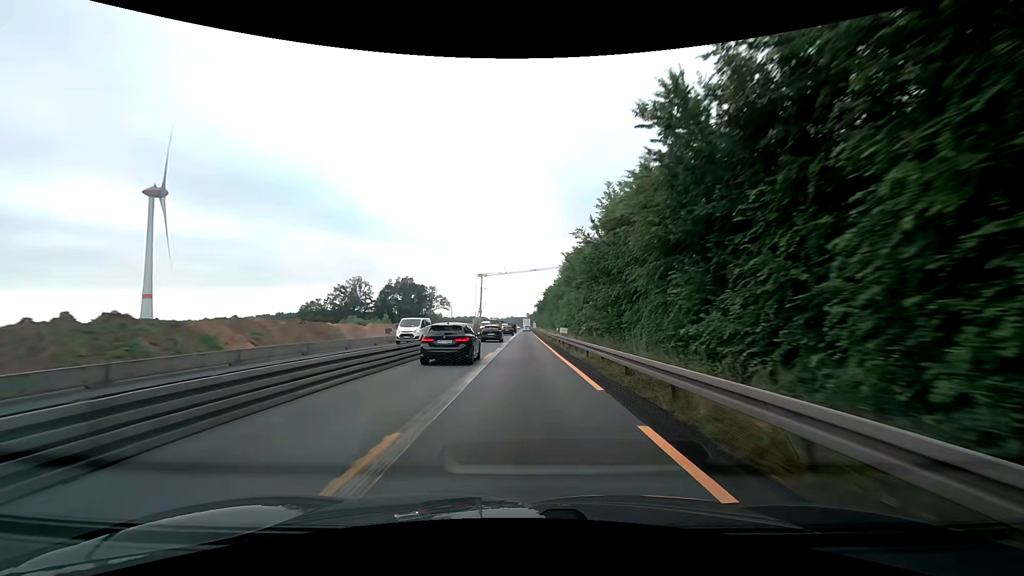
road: motorway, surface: asphalt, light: Day
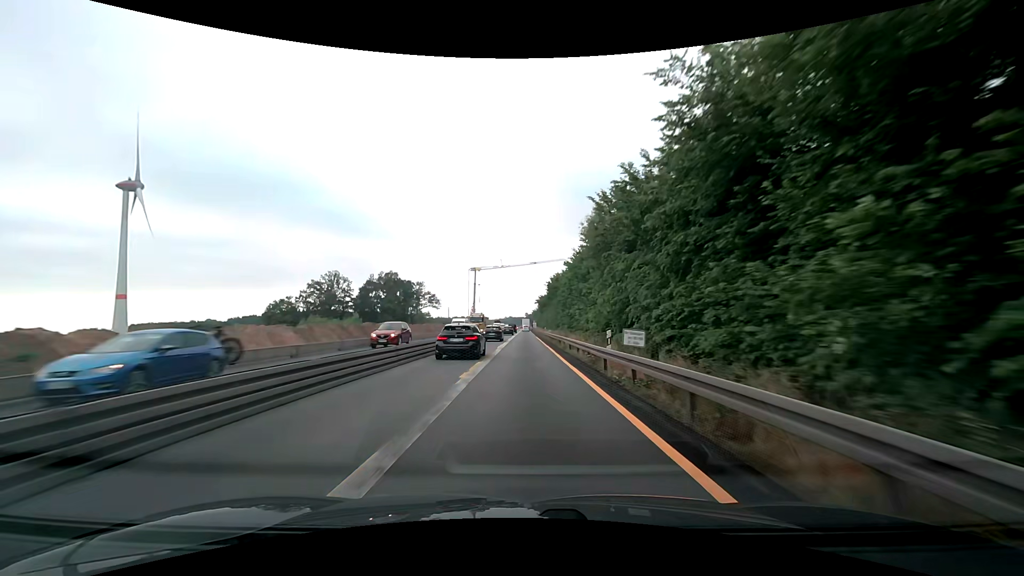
(0.0, +25.1) m; 0°
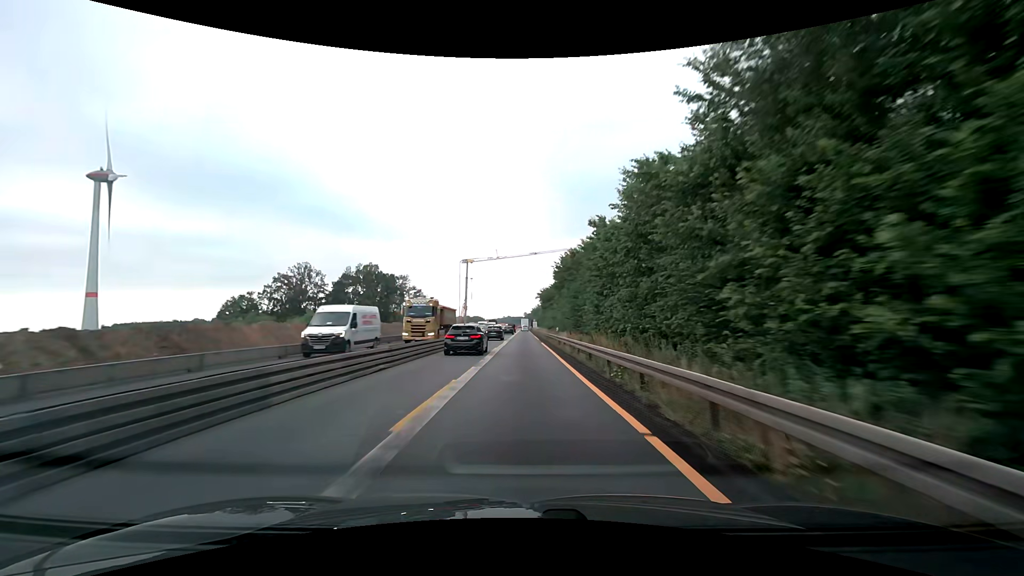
(0.0, +25.1) m; 0°
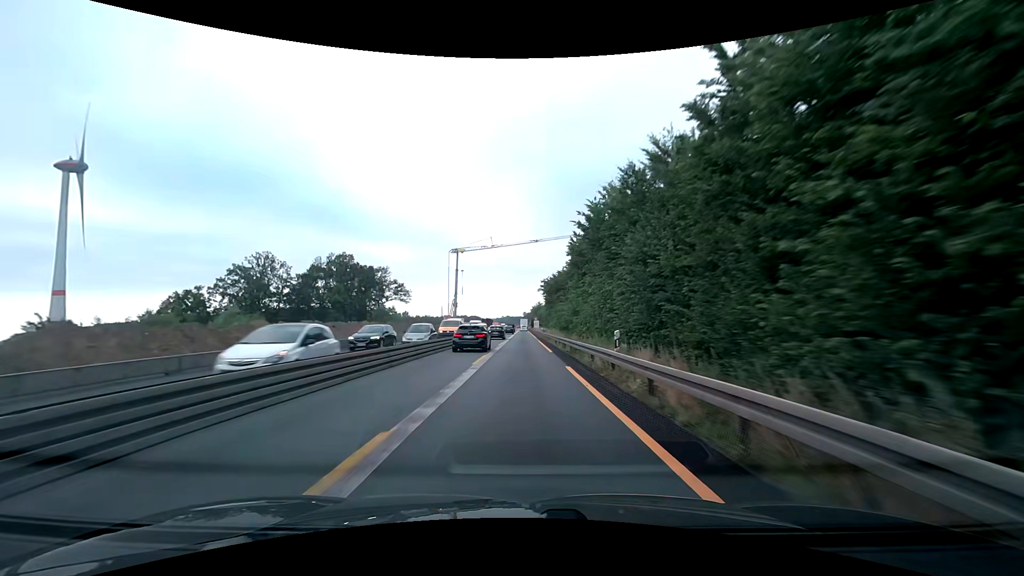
(0.0, +25.1) m; 0°
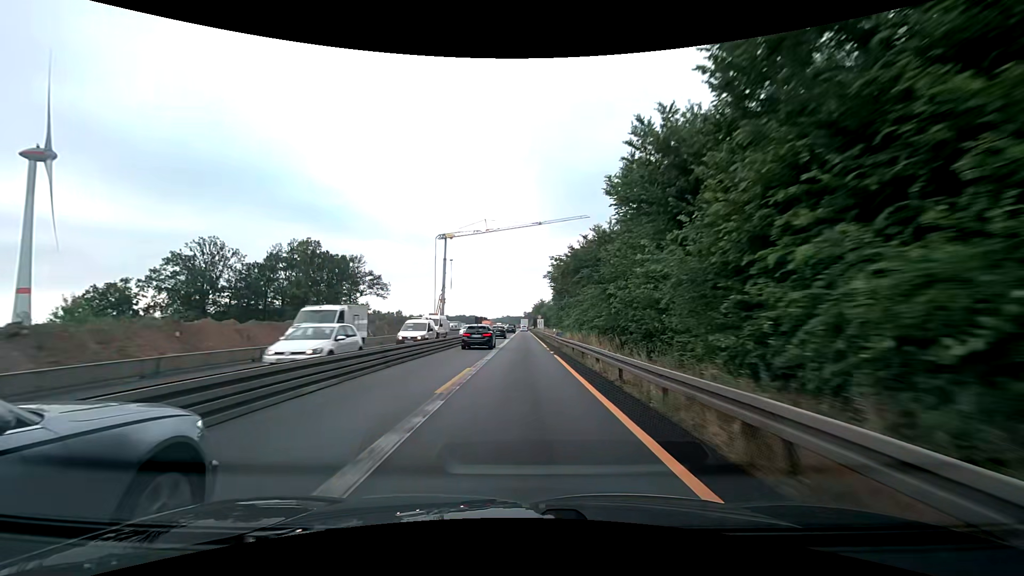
(+0.1, +25.1) m; 0°
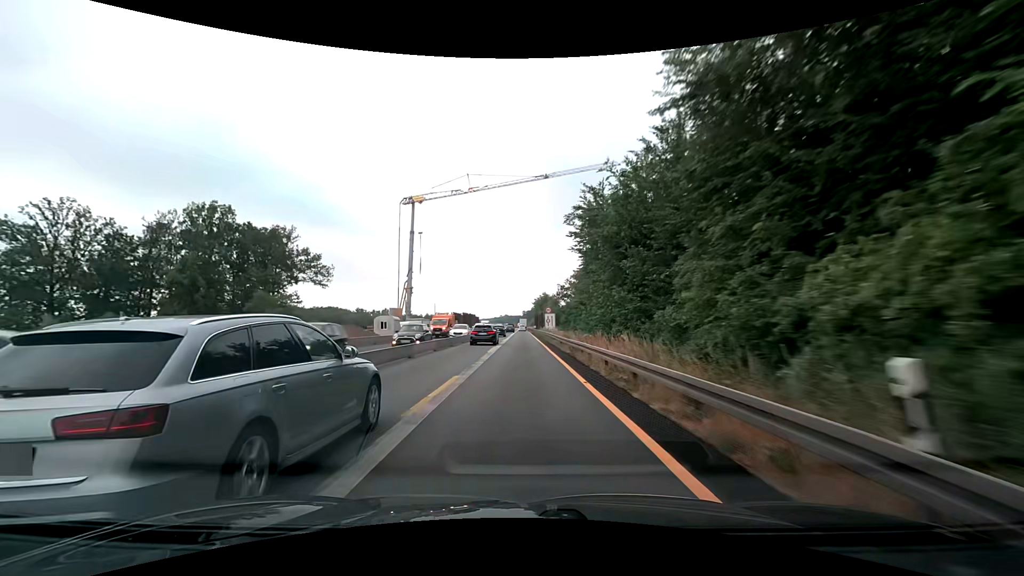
(0.0, +37.7) m; 0°
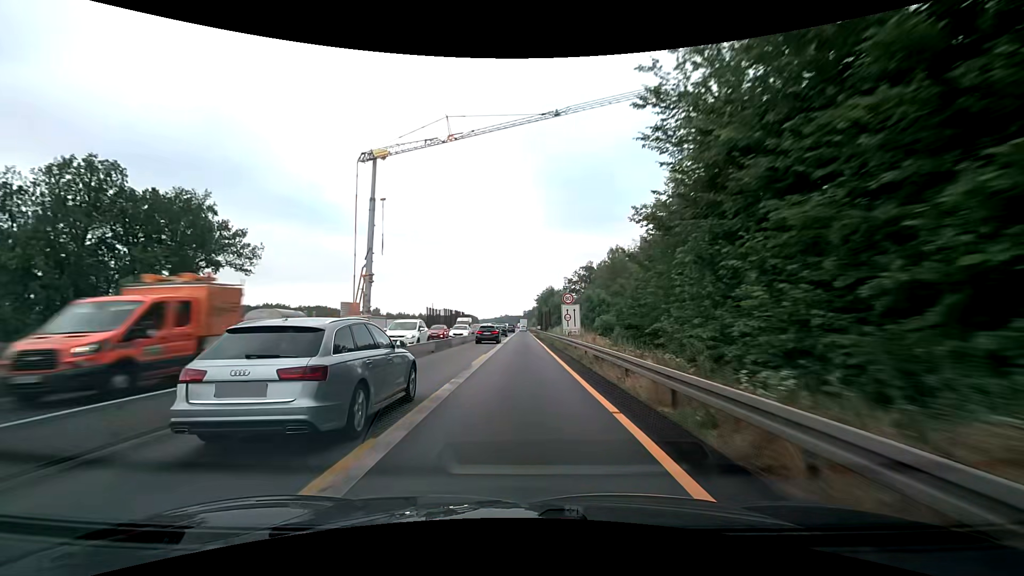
(0.0, +25.1) m; 0°
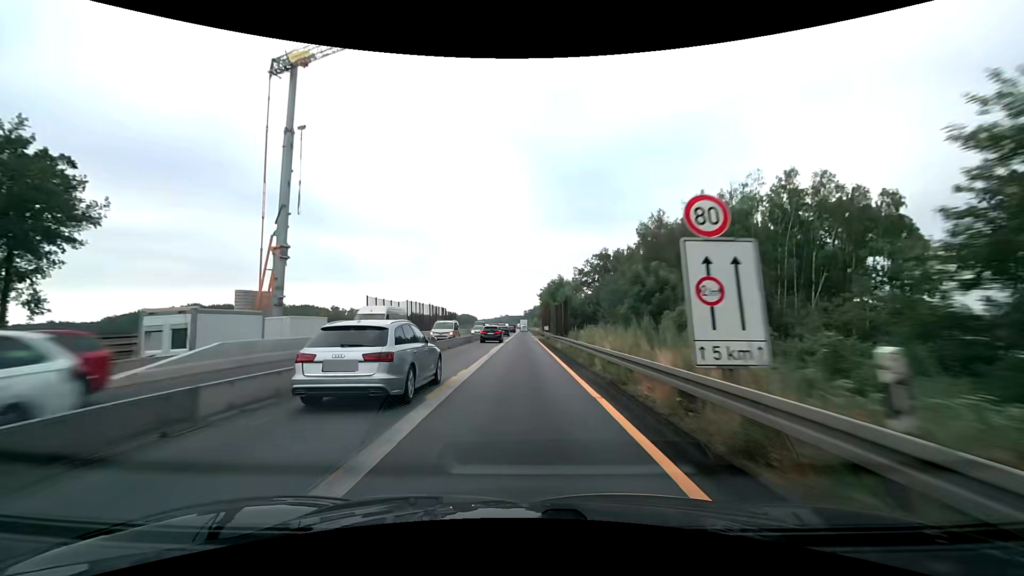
(-0.1, +25.1) m; 0°
(0, +10) (0, +20) (0, +30) (0, +40) (0, +50) (0, +60) (0, +70) (0, +80) (0, +90) (0, +100) m
